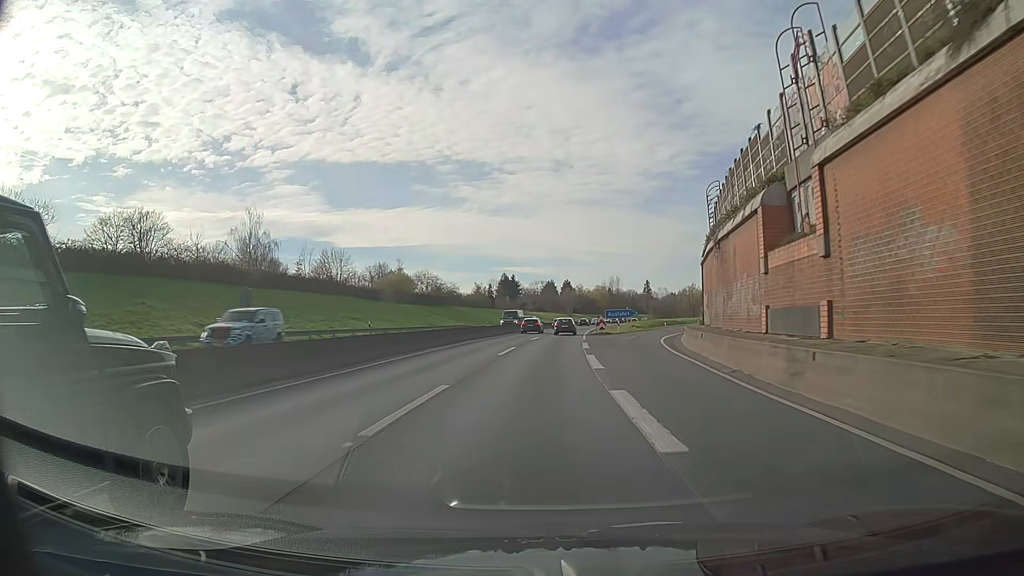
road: motorway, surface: asphalt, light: Day
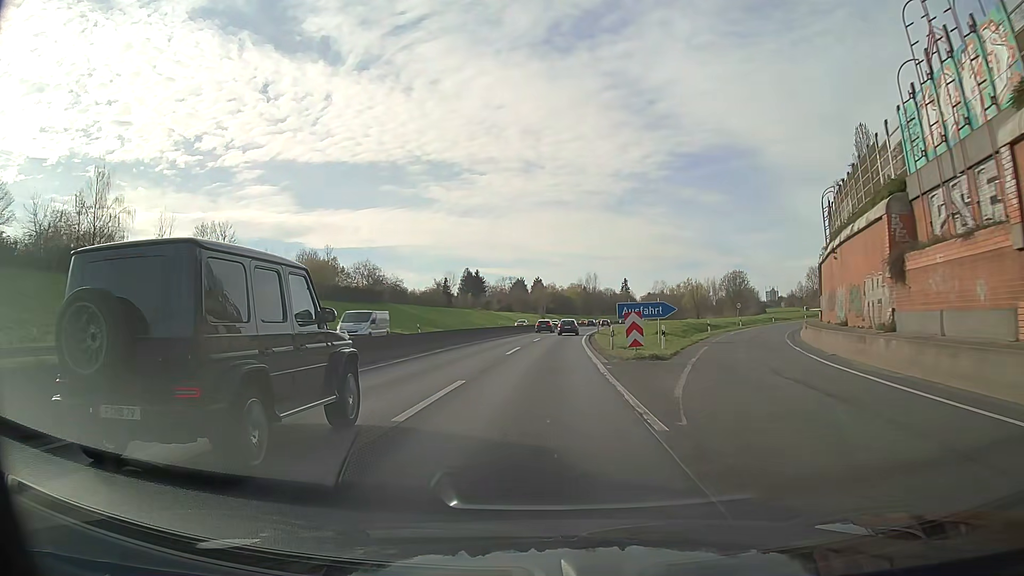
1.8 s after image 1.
(+0.8, +34.8) m; +3°
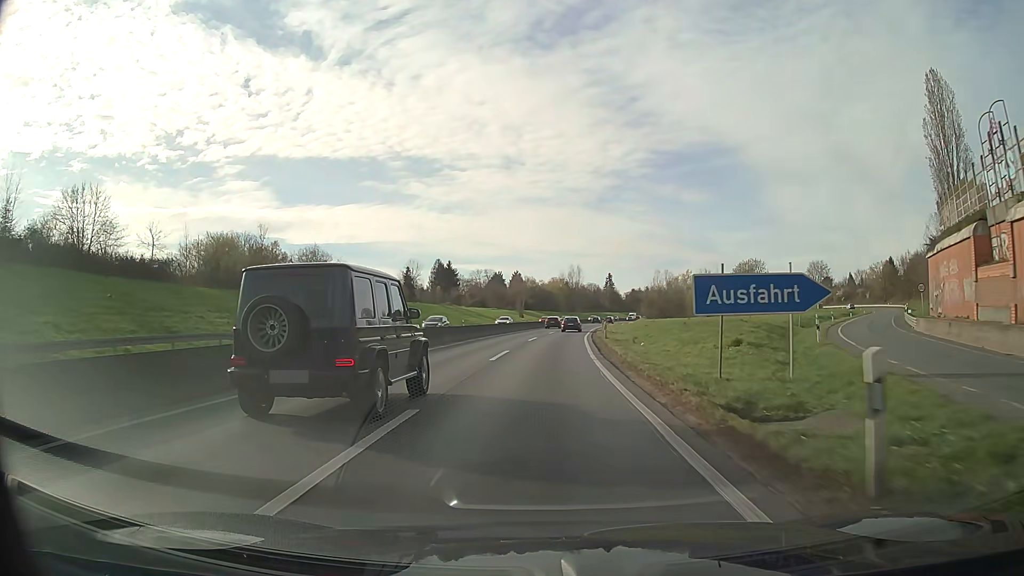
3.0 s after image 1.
(+0.3, +23.5) m; +2°
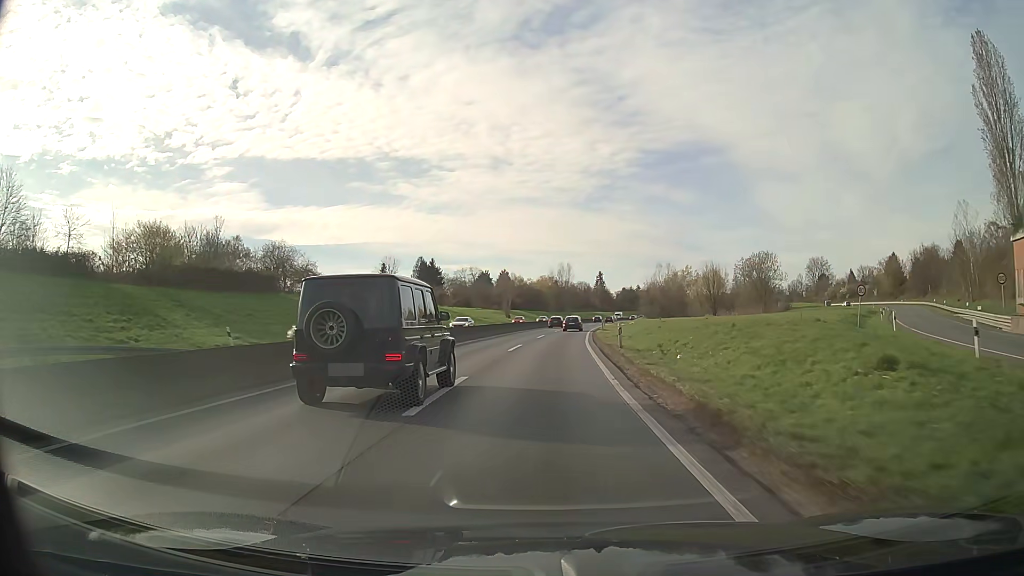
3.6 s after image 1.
(+0.1, +11.8) m; +1°
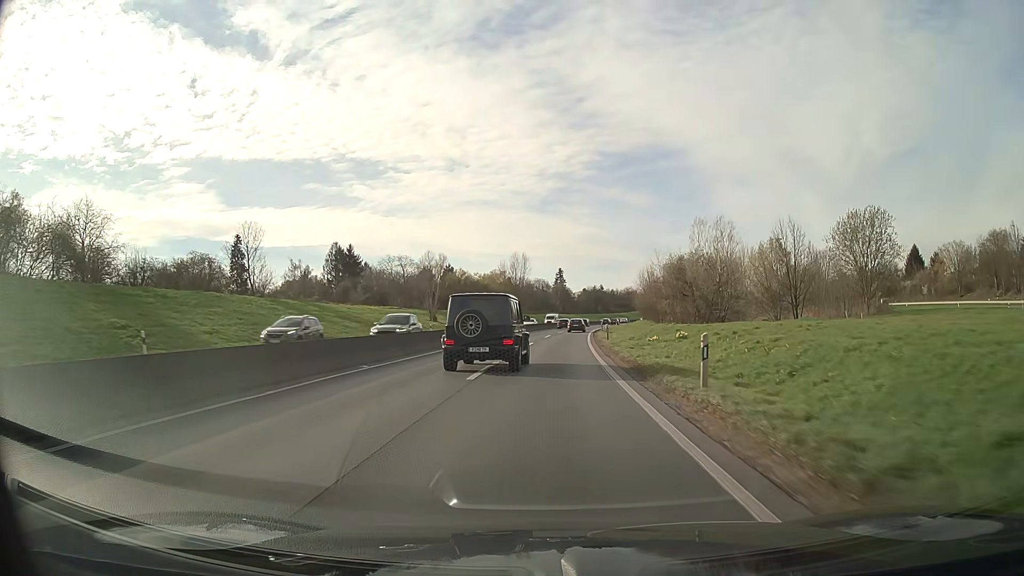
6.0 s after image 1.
(+1.6, +48.1) m; +4°
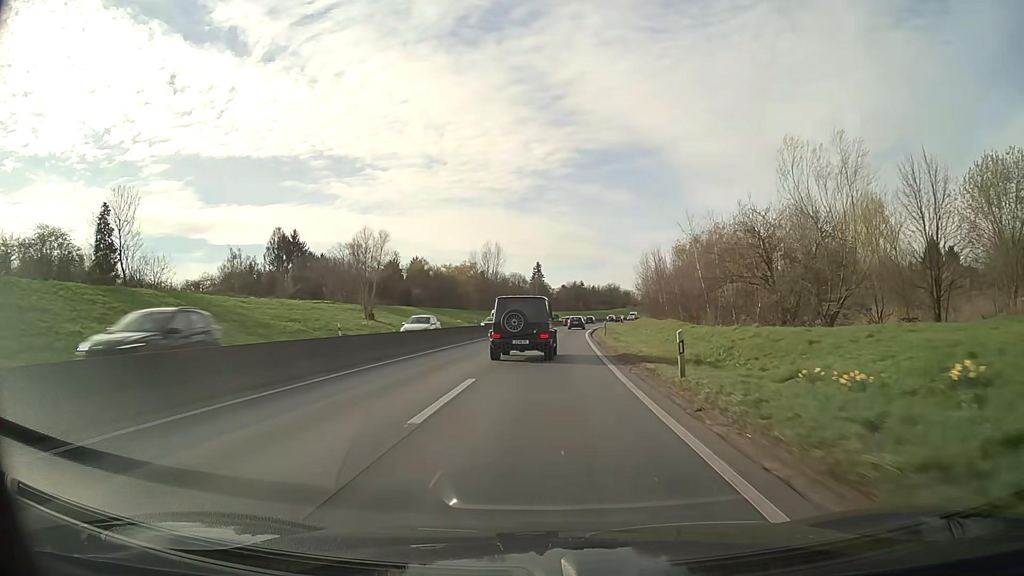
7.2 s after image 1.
(+0.4, +24.5) m; +2°
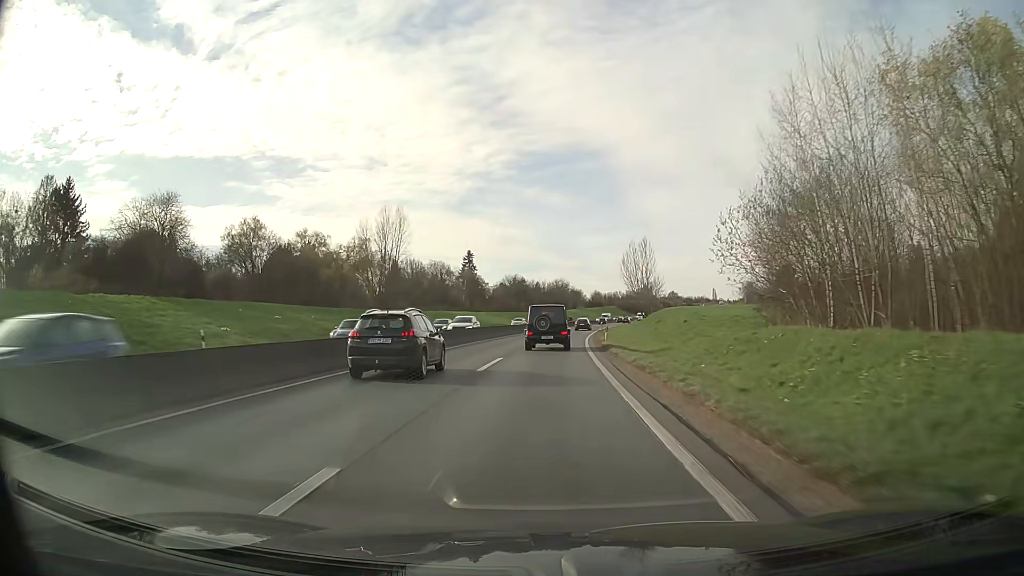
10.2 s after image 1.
(+2.7, +62.5) m; +5°
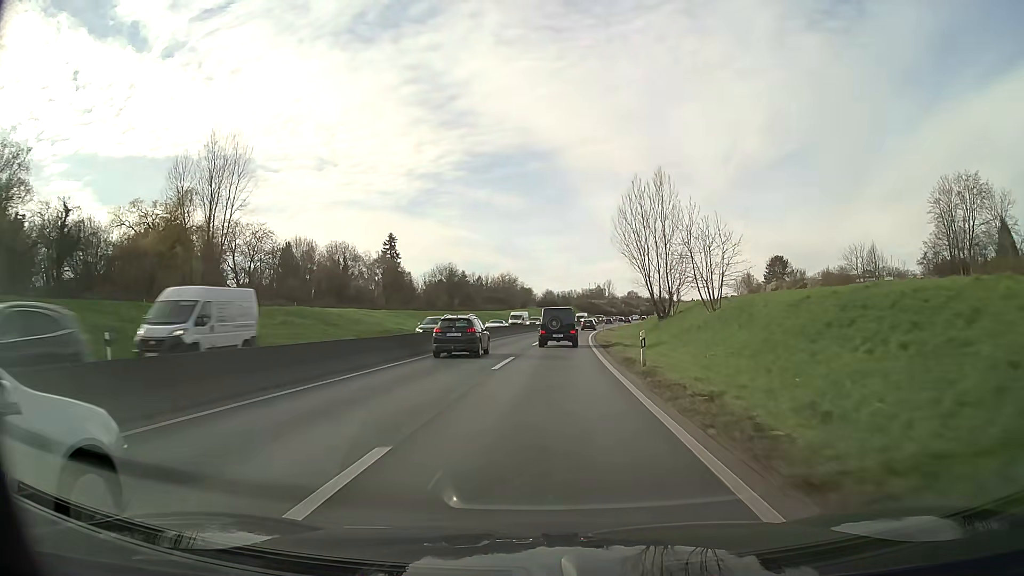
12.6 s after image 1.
(+2.0, +52.5) m; +4°
(0, +10) (0, +20) (+1, +30) (+1, +40) (+2, +50) (+3, +60) (+4, +70) (+5, +80) (+6, +90) (+8, +100) m
